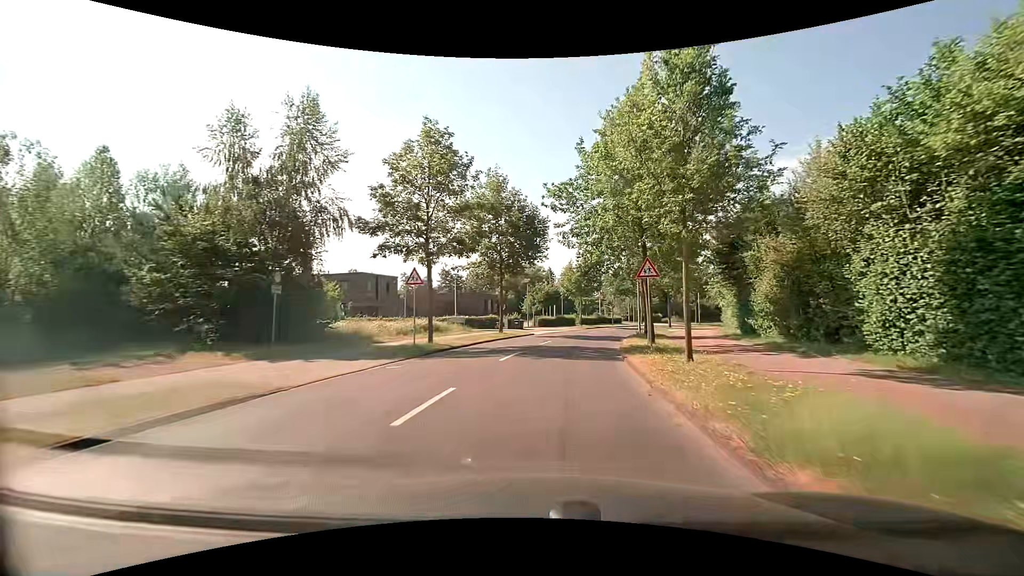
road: tertiary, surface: asphalt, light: Day
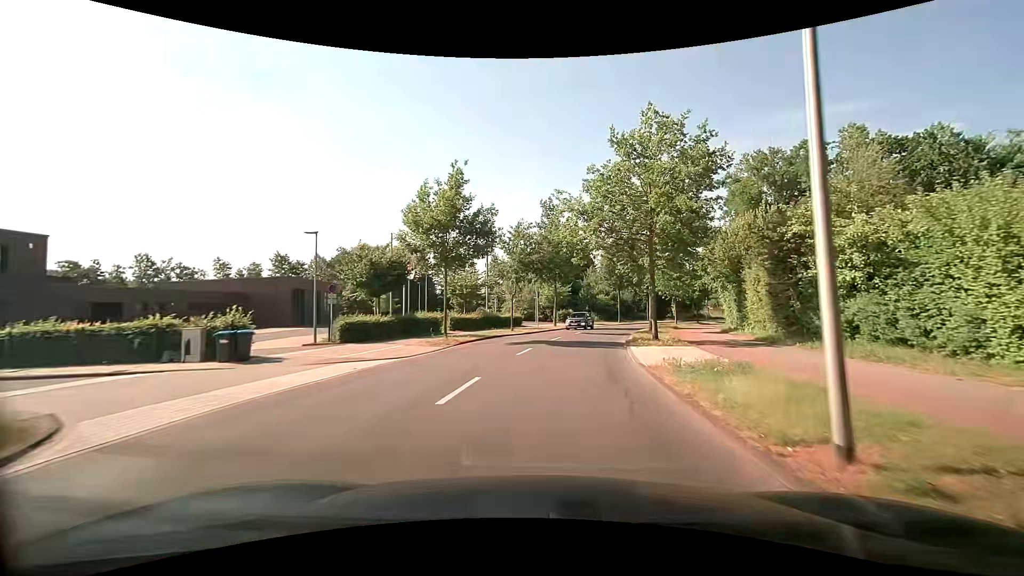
(+3.9, +33.9) m; +13°
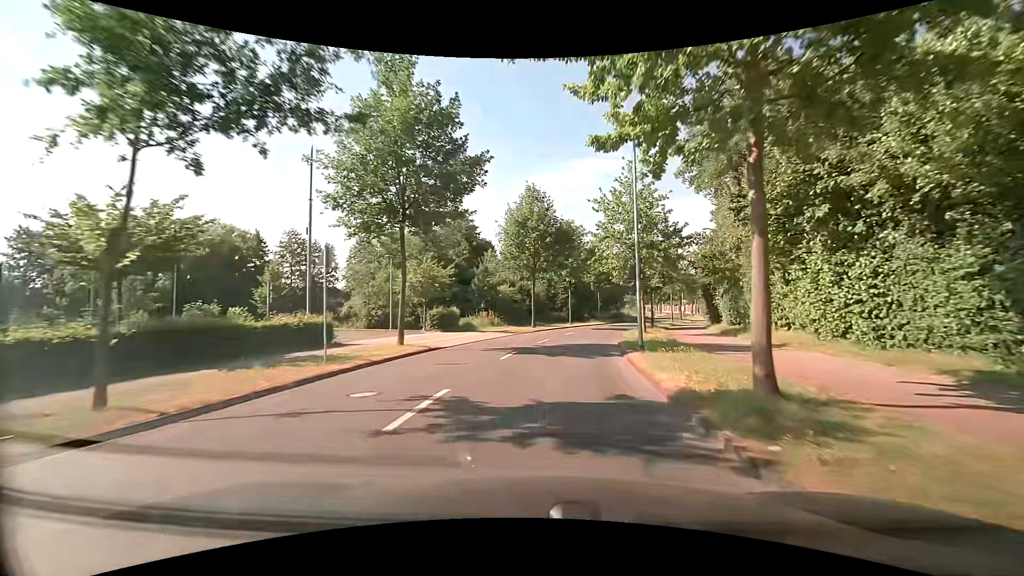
(+3.0, +28.0) m; +12°
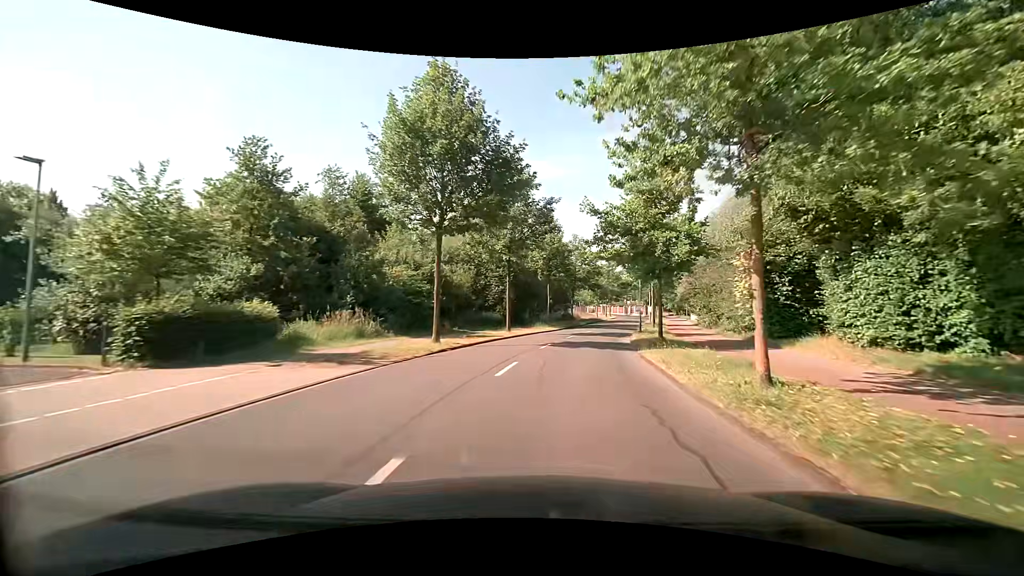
(+1.0, +21.6) m; +6°
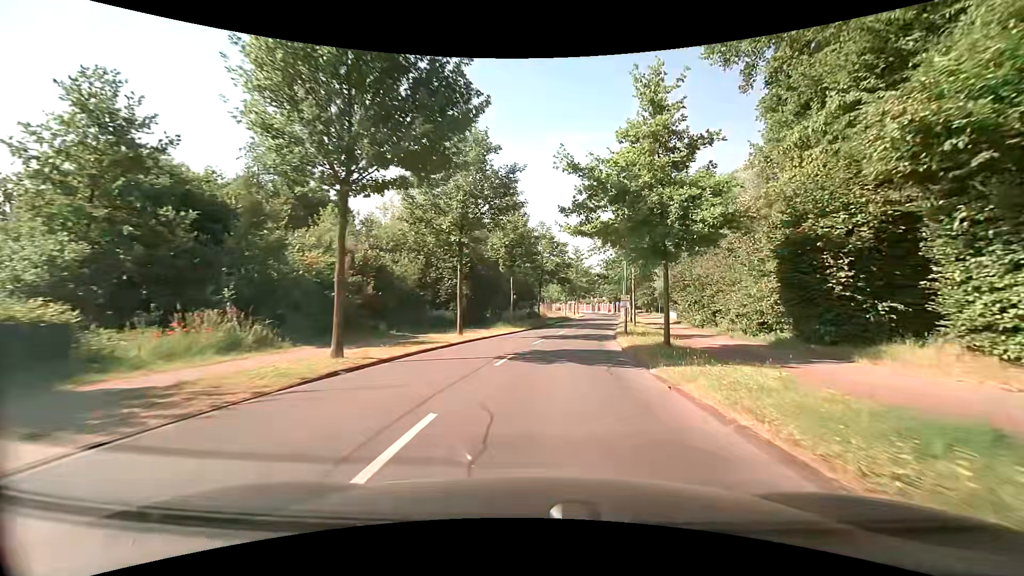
(+0.3, +7.3) m; +5°
(0, +10) (+1, +20) (+3, +30) (+4, +40) (+6, +50) (+8, +59) (+10, +69) (+12, +79) (+13, +89) (+15, +99) m
